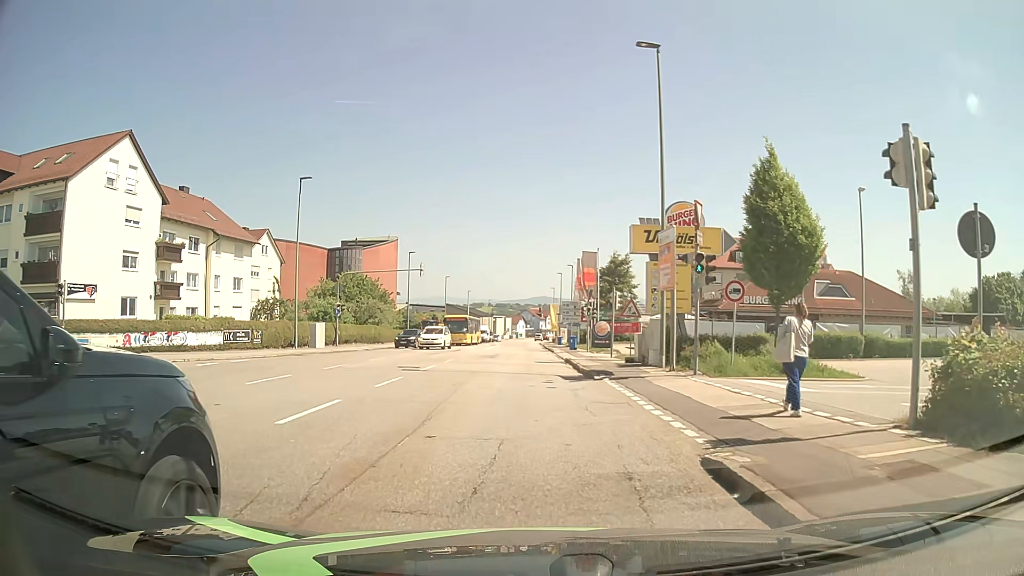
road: tertiary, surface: asphalt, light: Day
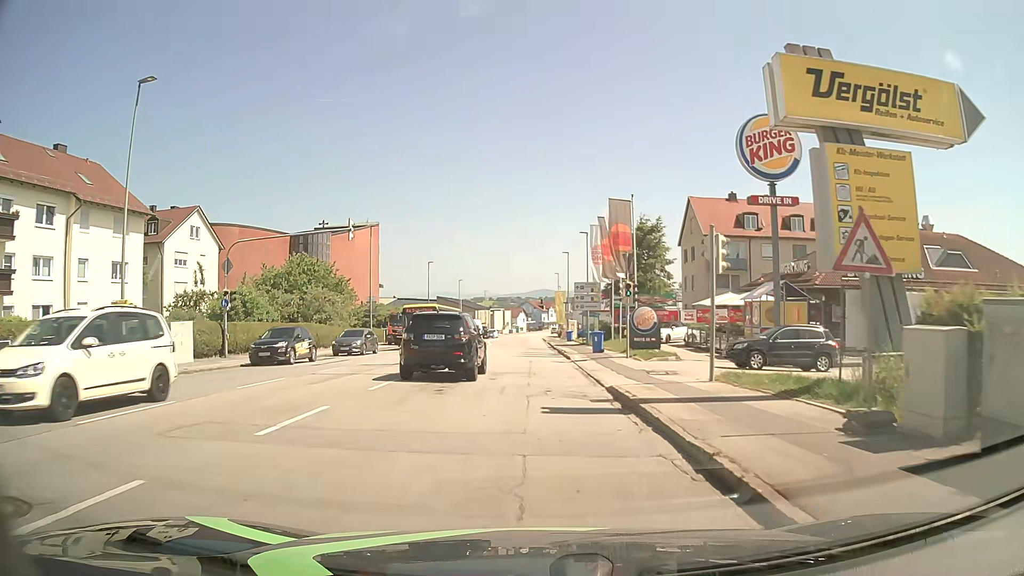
(-0.3, +18.9) m; 0°
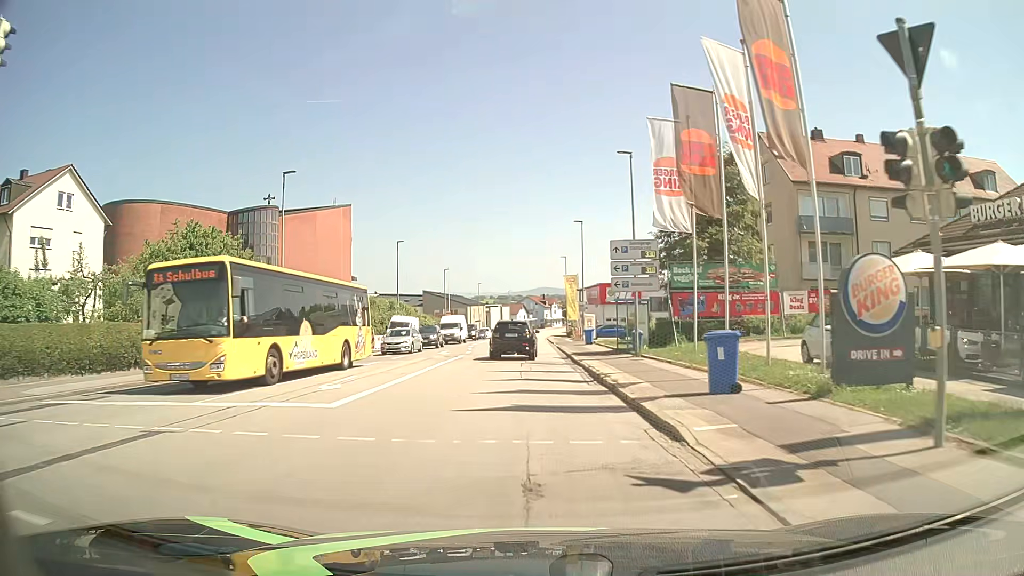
(-0.3, +21.9) m; -1°
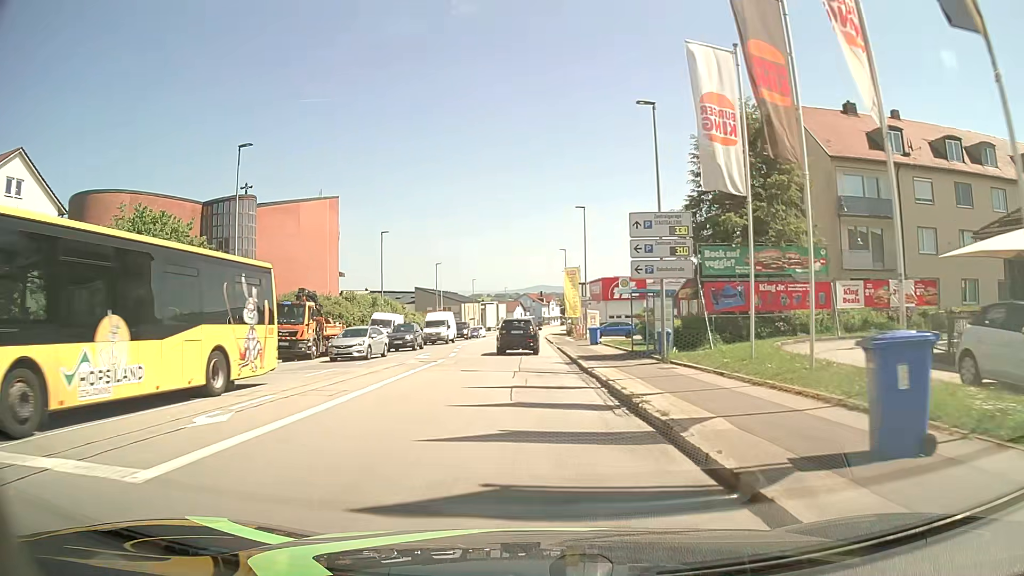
(0.0, +6.1) m; +1°
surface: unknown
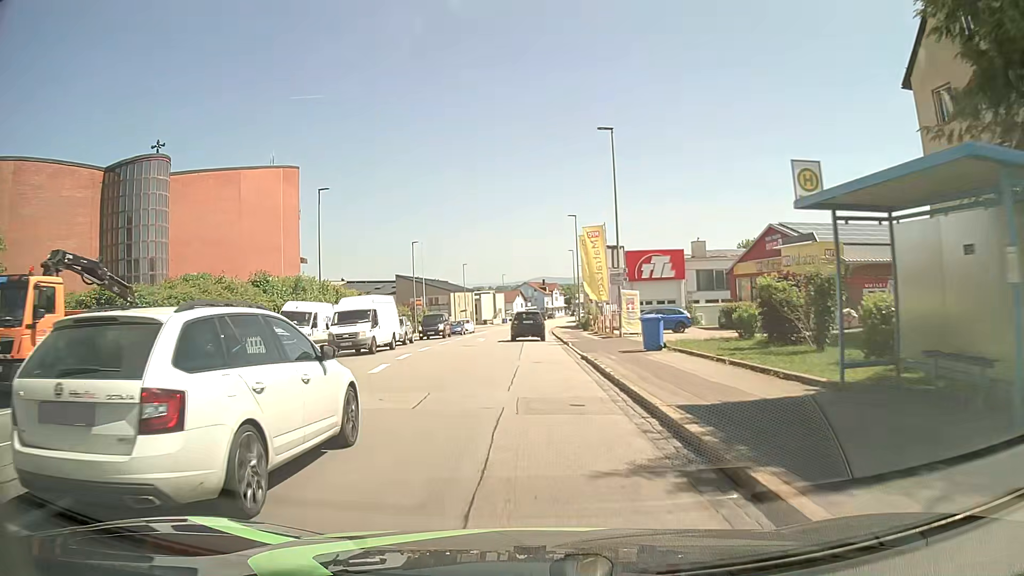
(-0.1, +19.4) m; 0°
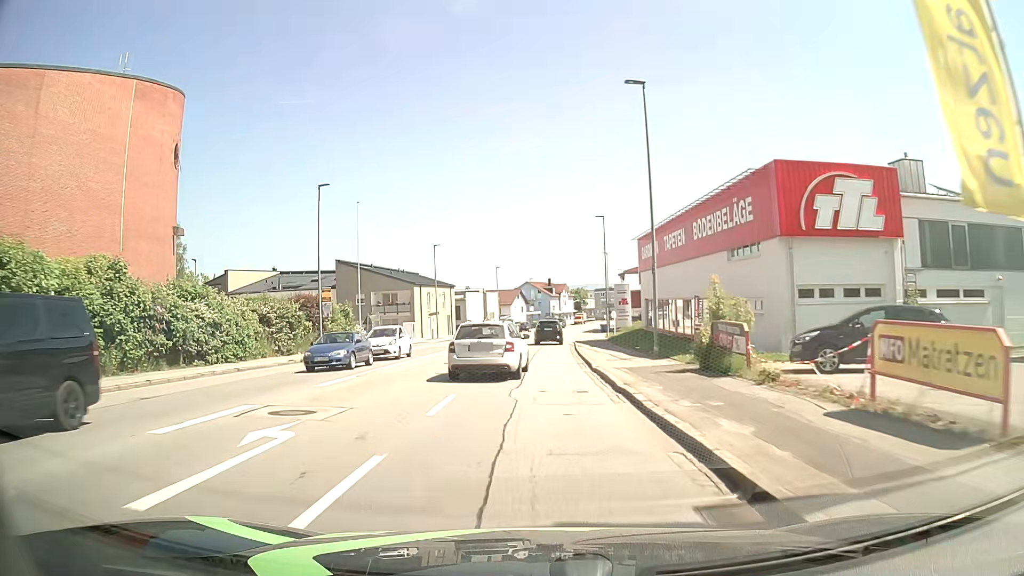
(-0.5, +36.0) m; -1°
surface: asphalt
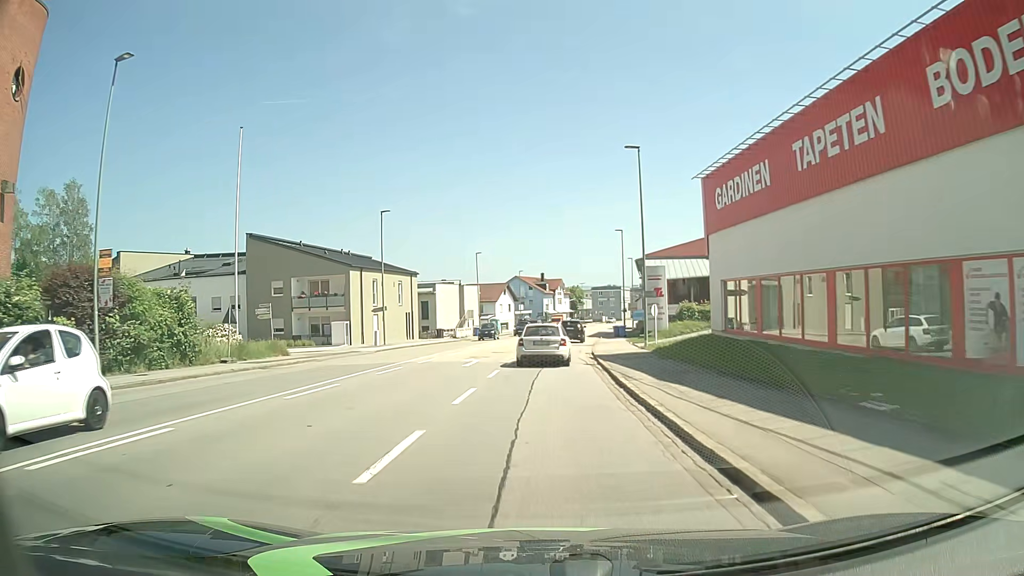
(+0.1, +22.7) m; +1°
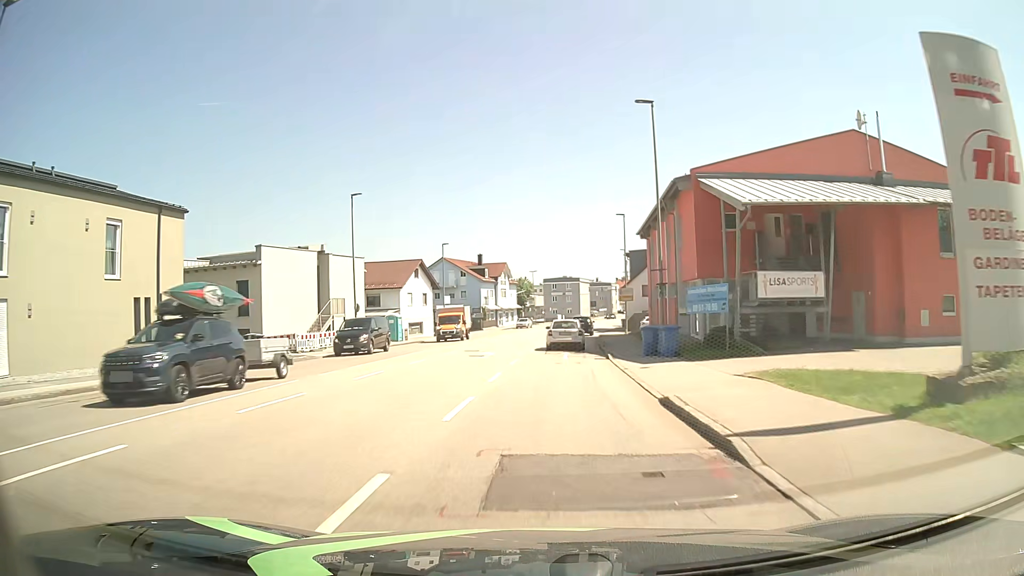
(+1.1, +38.8) m; +5°
(0, +10) (0, +20) (+1, +30) (+2, +40) (+3, +50) (+4, +60) (+5, +70) (+7, +80) (+9, +89) (+11, +99) m
